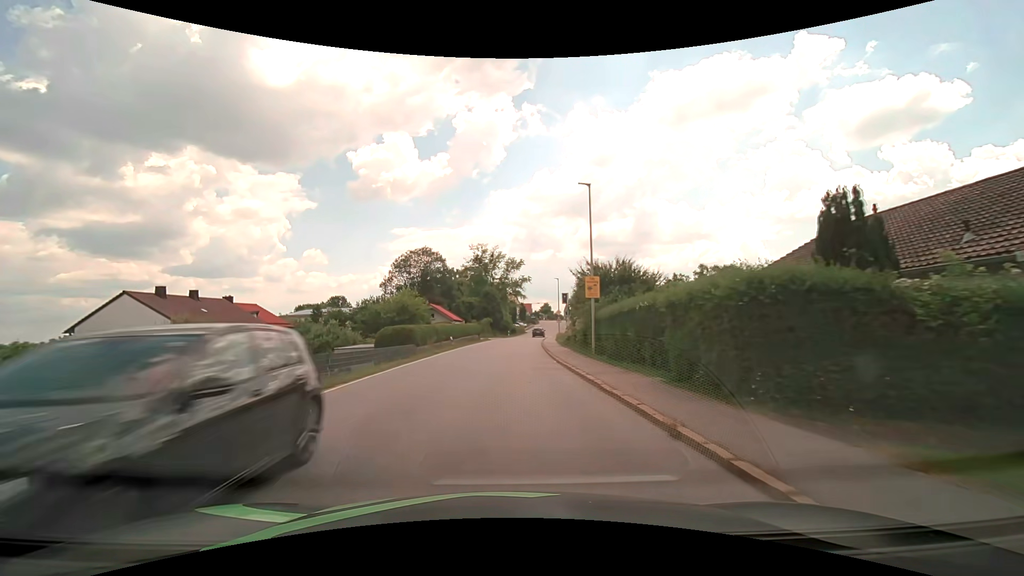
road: secondary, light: Day
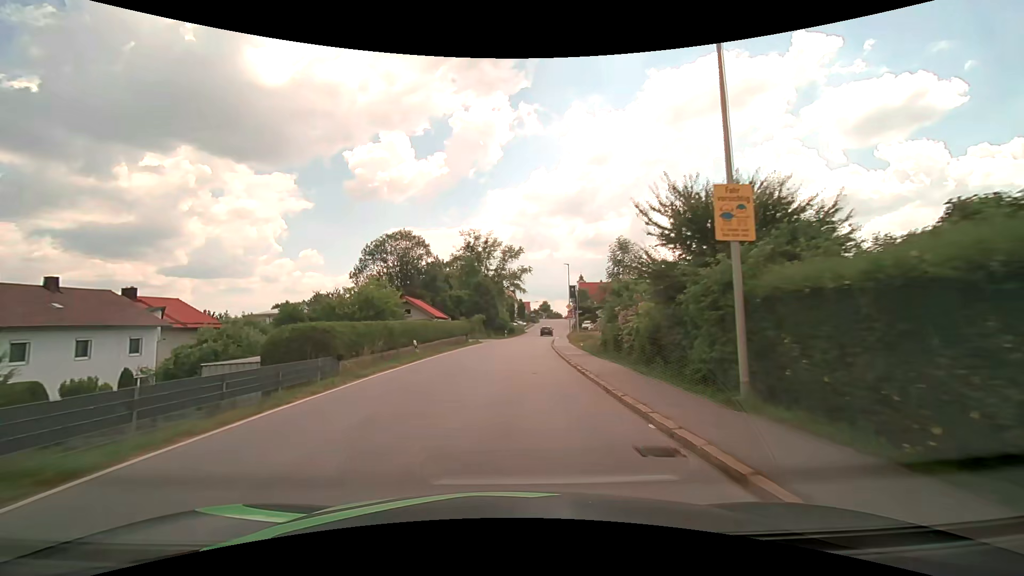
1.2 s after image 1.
(+0.1, +15.0) m; 0°
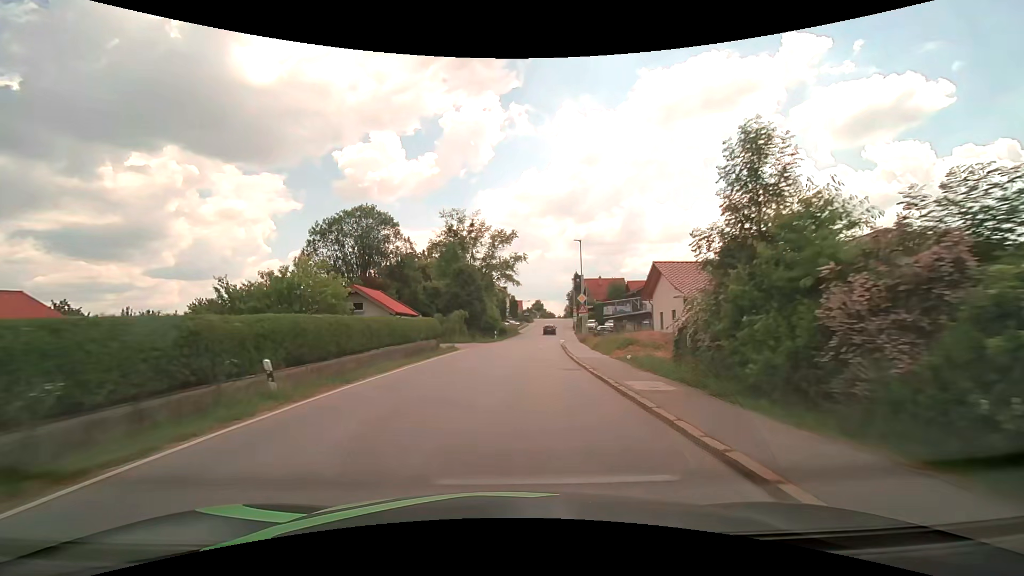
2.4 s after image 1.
(+0.1, +15.1) m; +1°
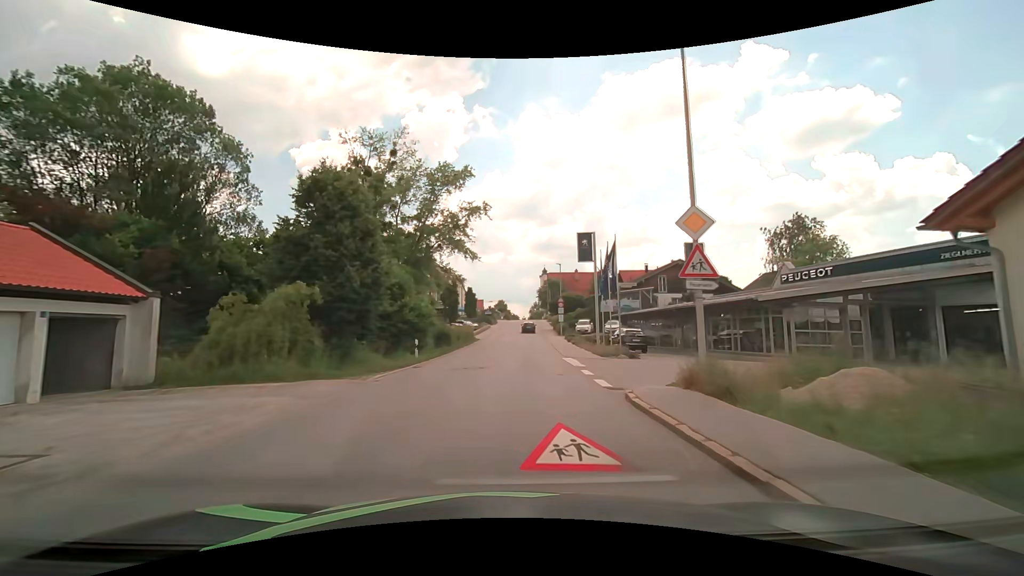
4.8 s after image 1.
(+1.3, +29.8) m; +5°
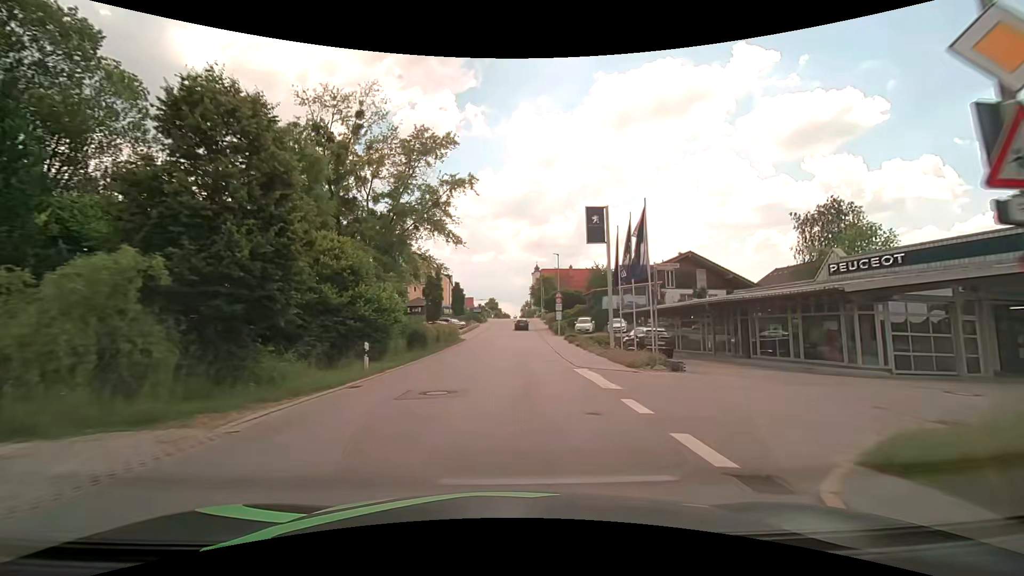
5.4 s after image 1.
(0.0, +7.0) m; +1°
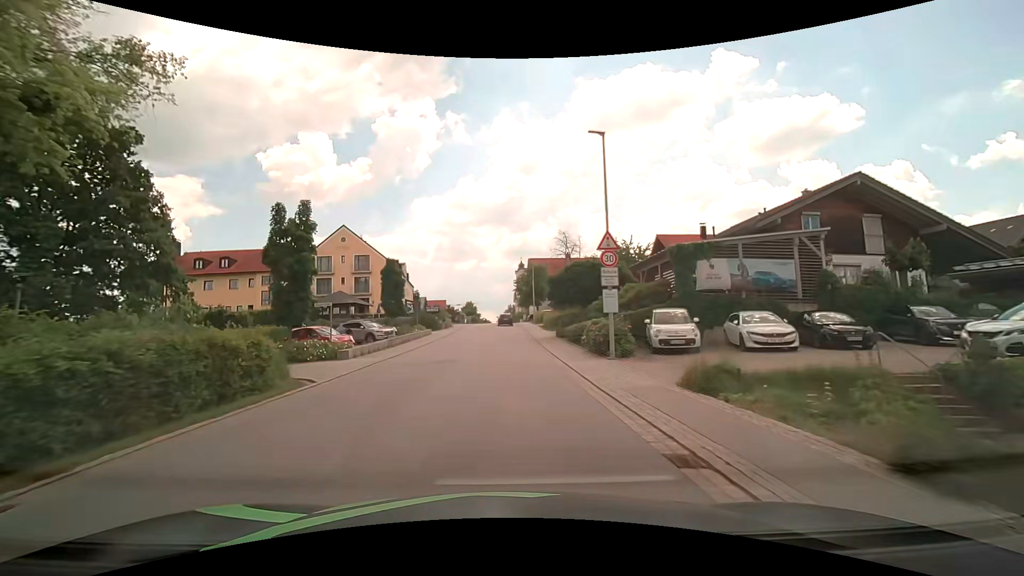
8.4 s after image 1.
(+0.9, +32.5) m; +2°
(0, +10) (0, +20) (0, +30) (0, +40) (0, +50) (0, +60) (0, +70) (0, +80) (0, +90) (0, +100) m
